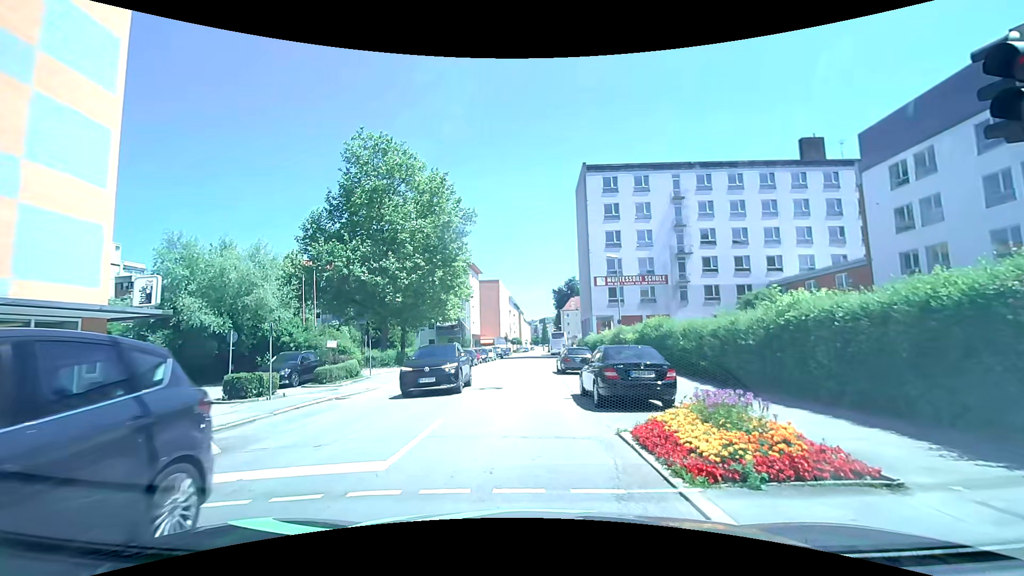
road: tertiary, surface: asphalt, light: Day
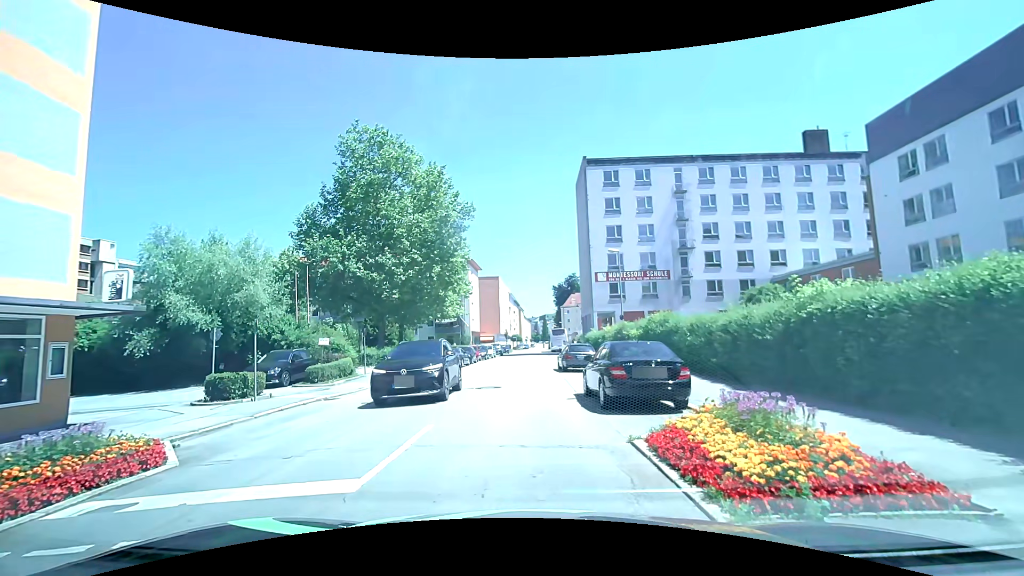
(0.0, +1.0) m; 0°
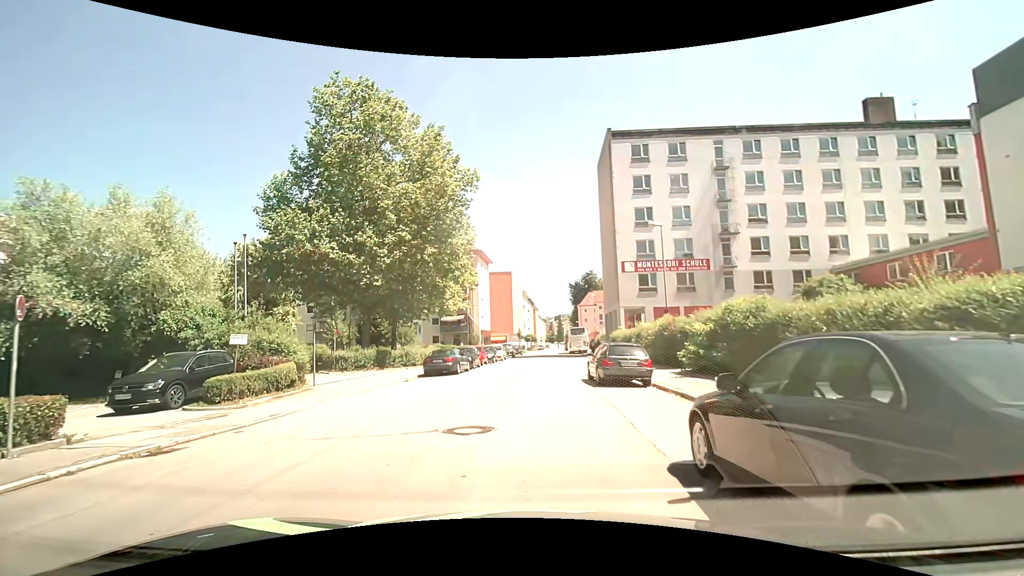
(-0.1, +8.4) m; -2°
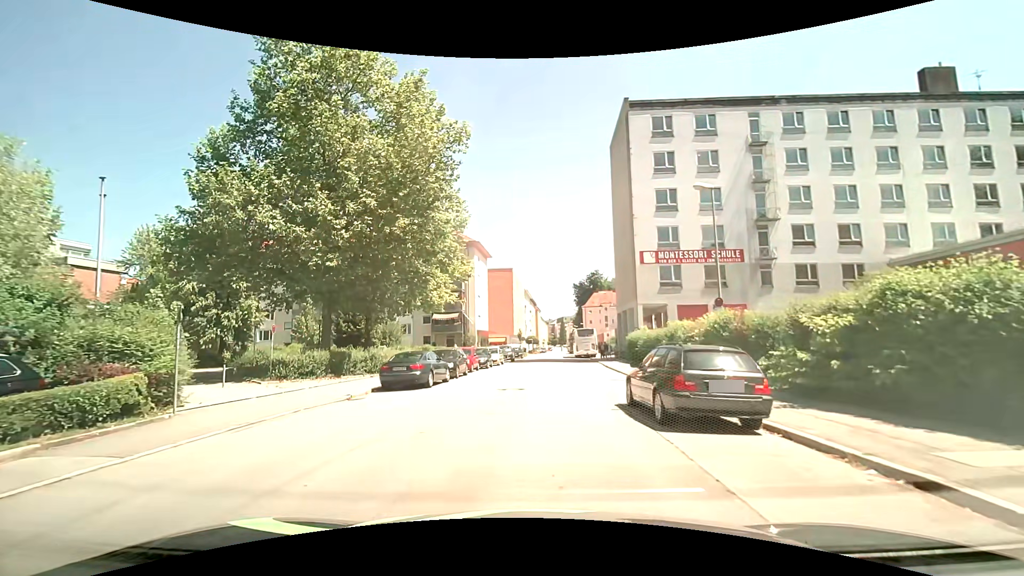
(0.0, +7.8) m; -3°
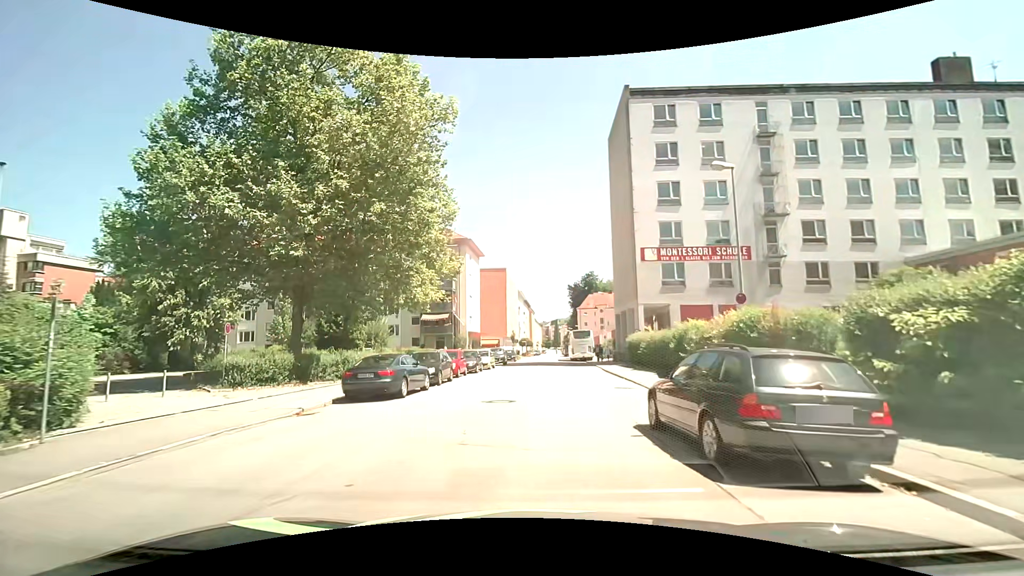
(+0.1, +2.9) m; +1°
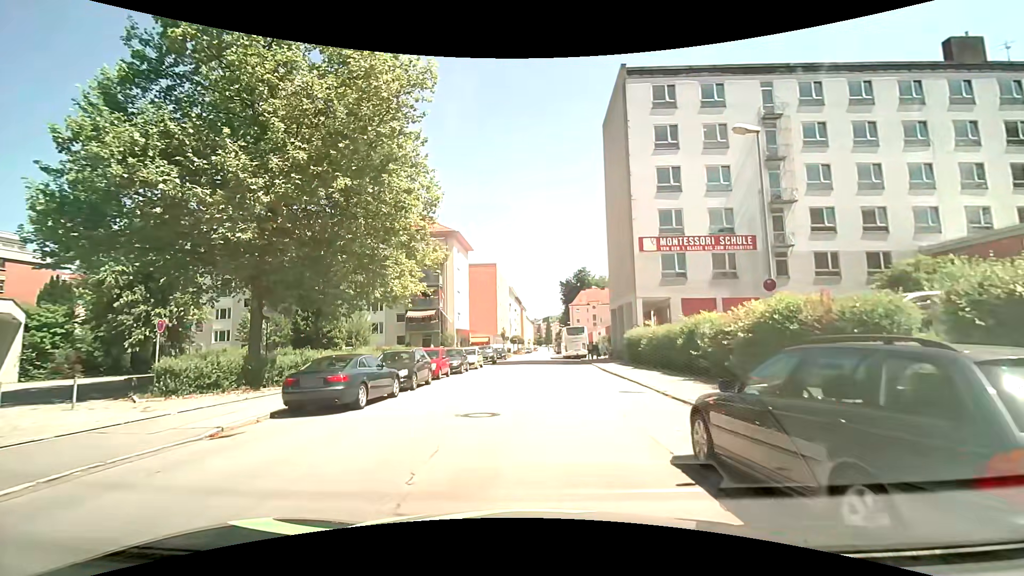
(+0.1, +3.0) m; +2°
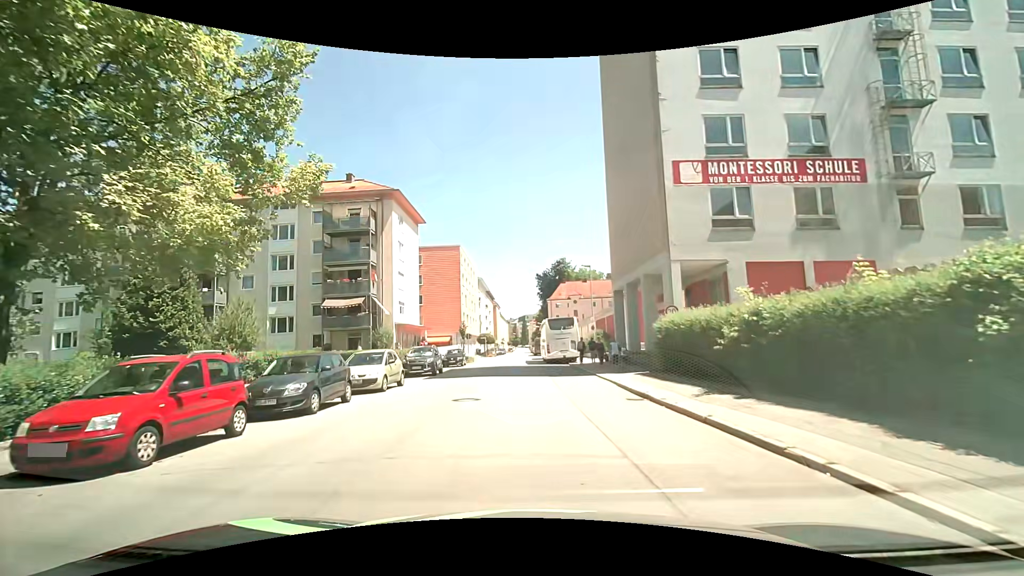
(+0.7, +16.6) m; +3°
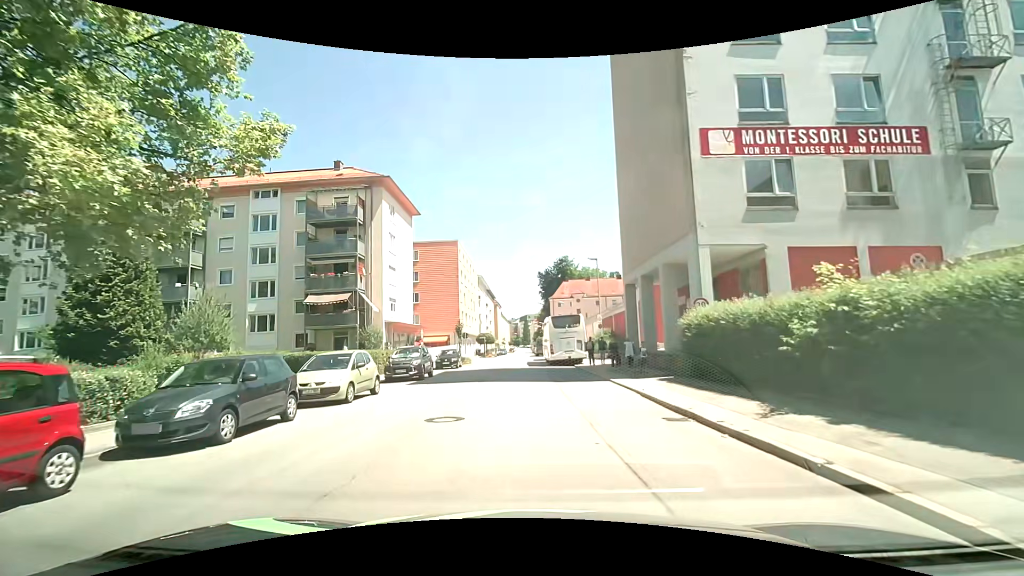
(0.0, +3.6) m; 0°
(0, +10) (0, +20) (-1, +30) (-1, +40) (-1, +50) (-1, +60) (-1, +70) (-1, +80) (-1, +90) (-1, +100) m
